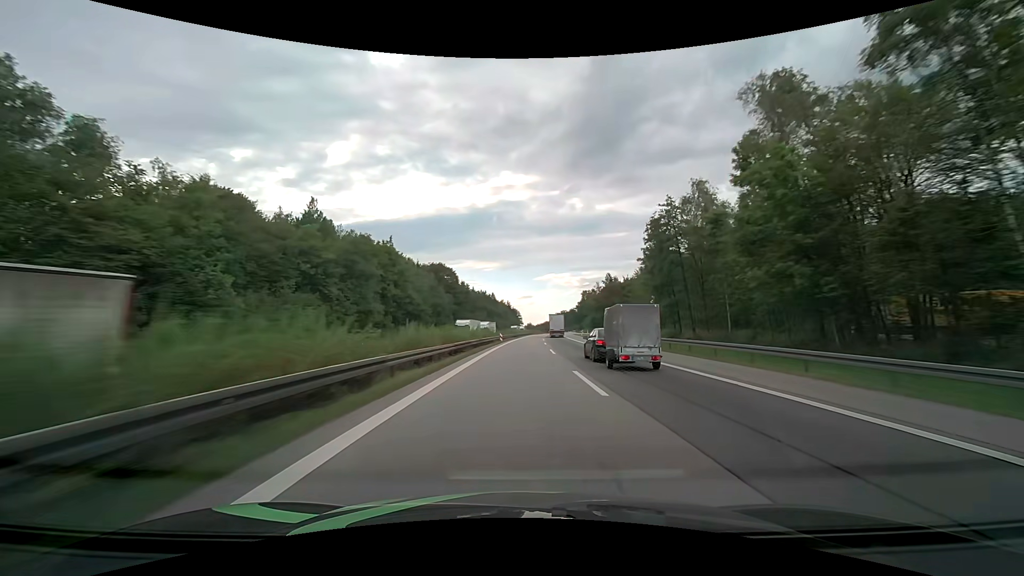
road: motorway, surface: asphalt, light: Day
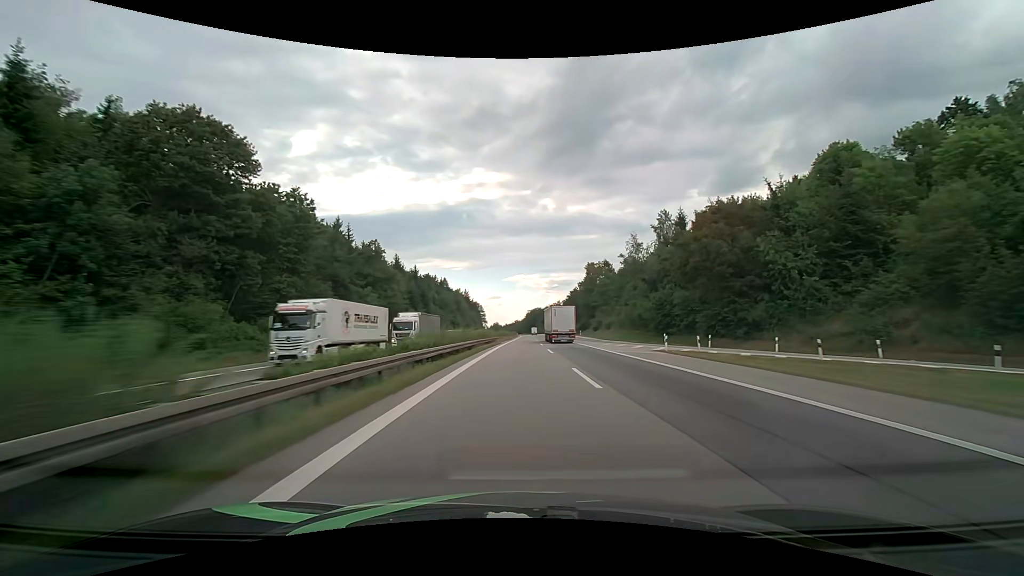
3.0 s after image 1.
(+4.1, +107.7) m; +4°
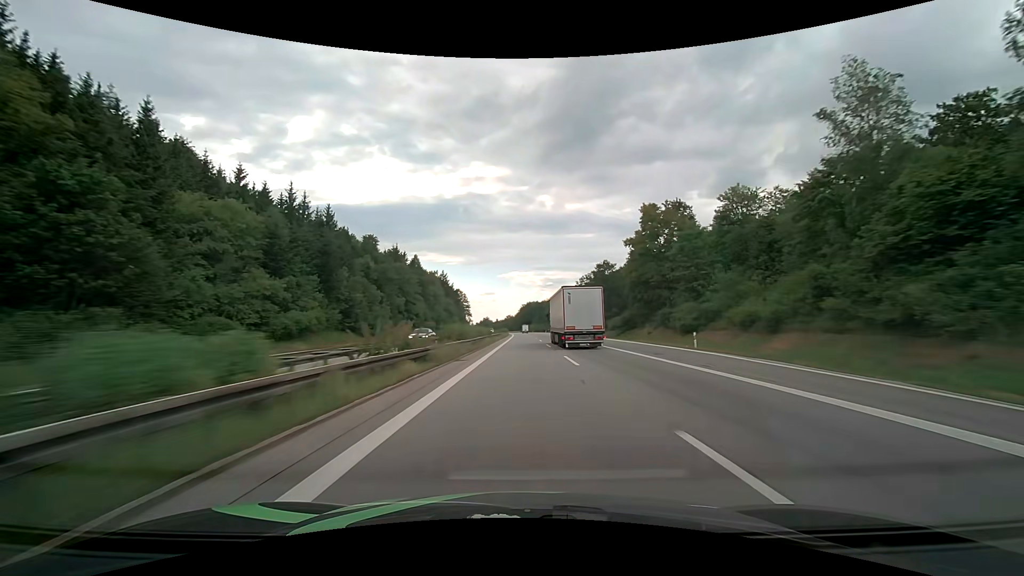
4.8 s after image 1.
(+0.7, +65.7) m; +1°
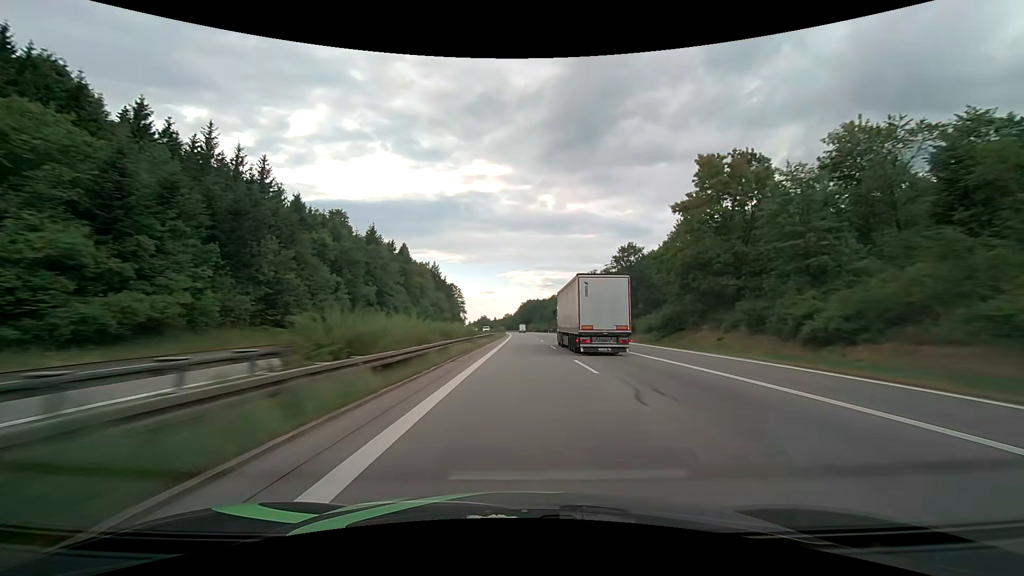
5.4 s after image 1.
(0.0, +22.1) m; 0°
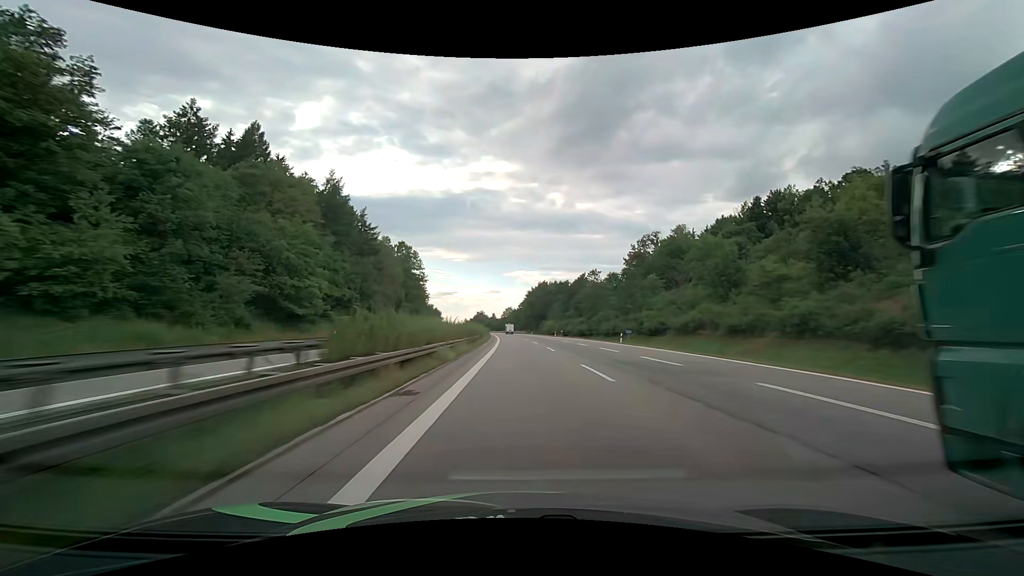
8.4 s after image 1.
(+0.2, +111.0) m; 0°
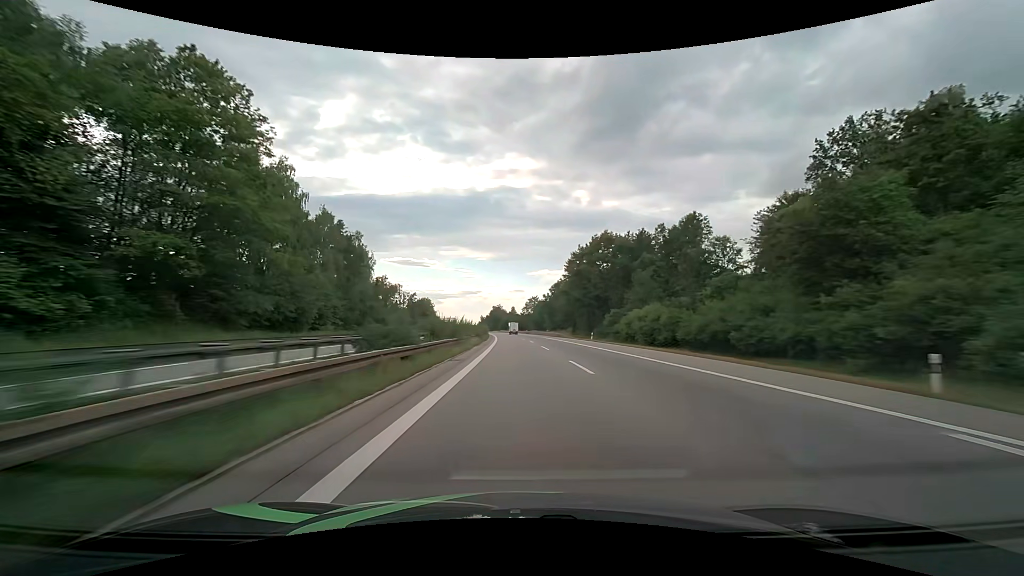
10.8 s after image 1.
(-1.8, +89.1) m; -3°
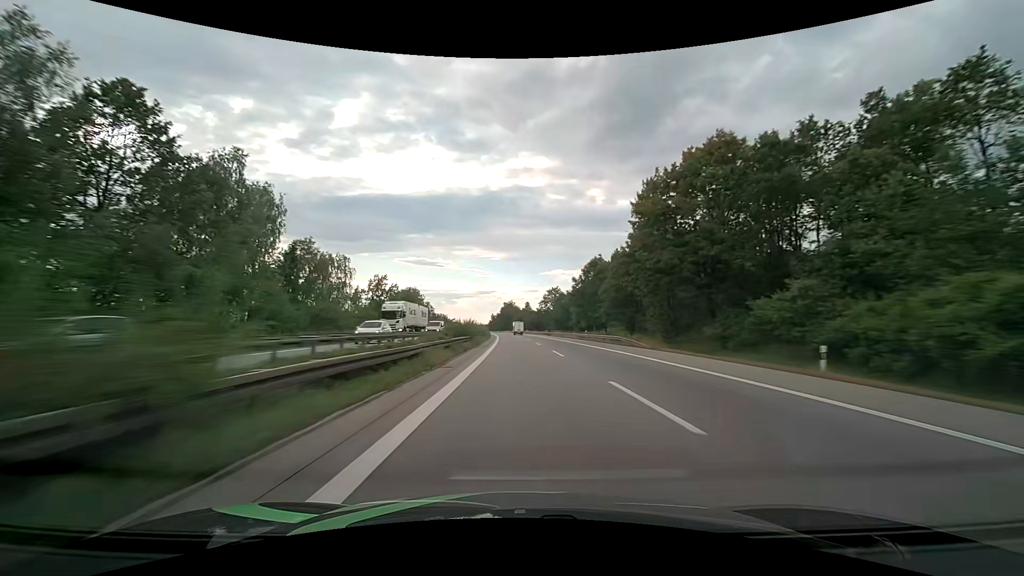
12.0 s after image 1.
(-0.6, +44.6) m; -1°
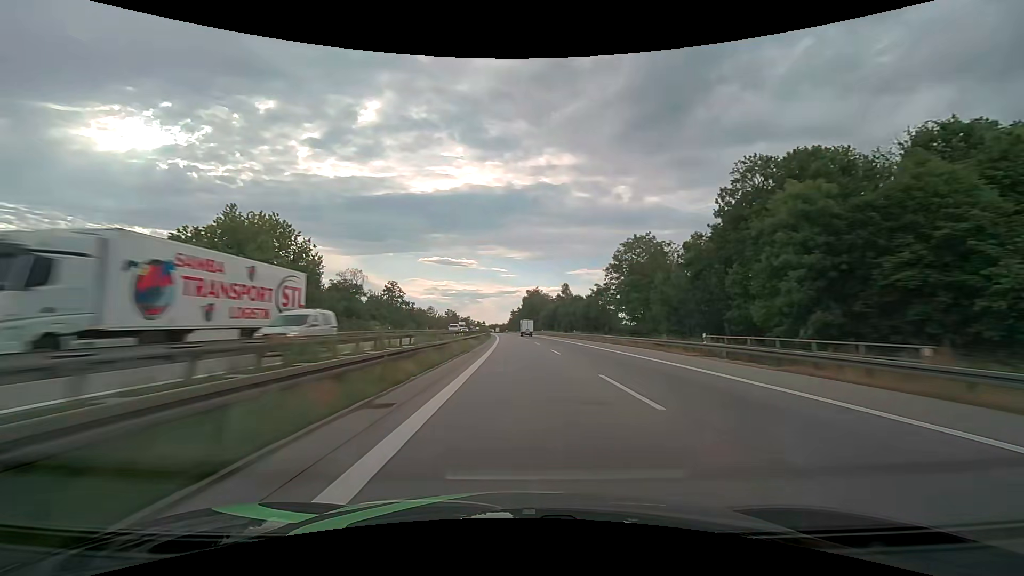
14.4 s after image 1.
(-2.1, +89.1) m; -3°
(0, +10) (0, +20) (0, +30) (-1, +40) (-1, +50) (-1, +60) (-2, +70) (-2, +80) (-2, +90) (-3, +100) m
